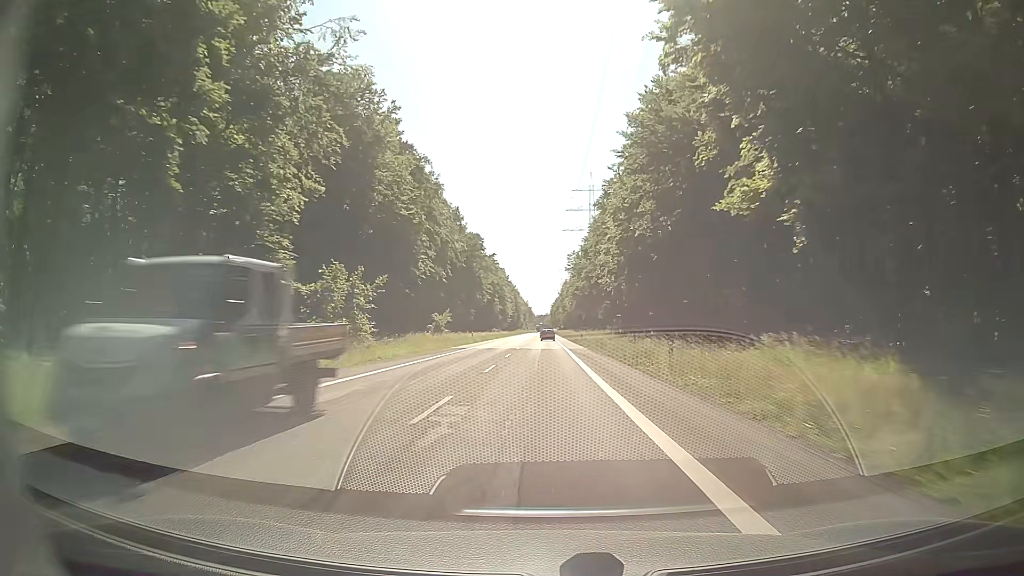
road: secondary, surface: asphalt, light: Day
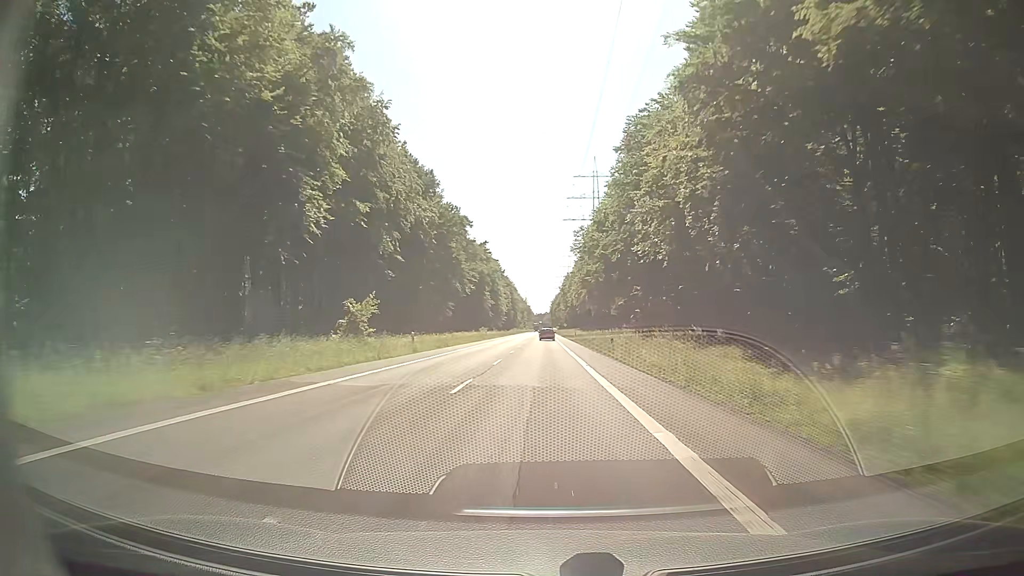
(-0.1, +32.5) m; 0°
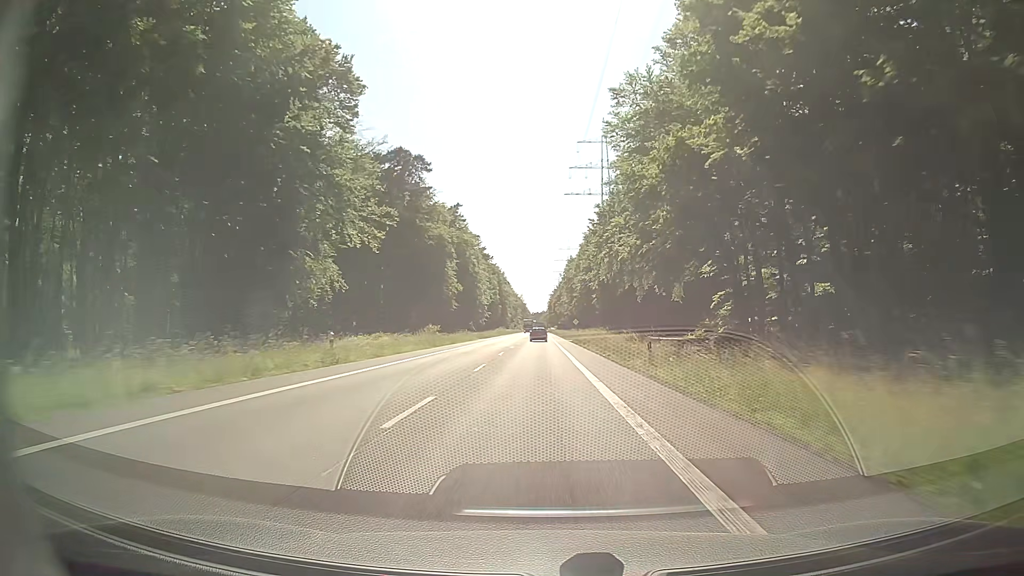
(+0.2, +64.6) m; 0°
(0, +10) (0, +20) (0, +30) (0, +40) (0, +50) (0, +60) (-1, +70) (-1, +80) (-1, +90) (-1, +100) m
